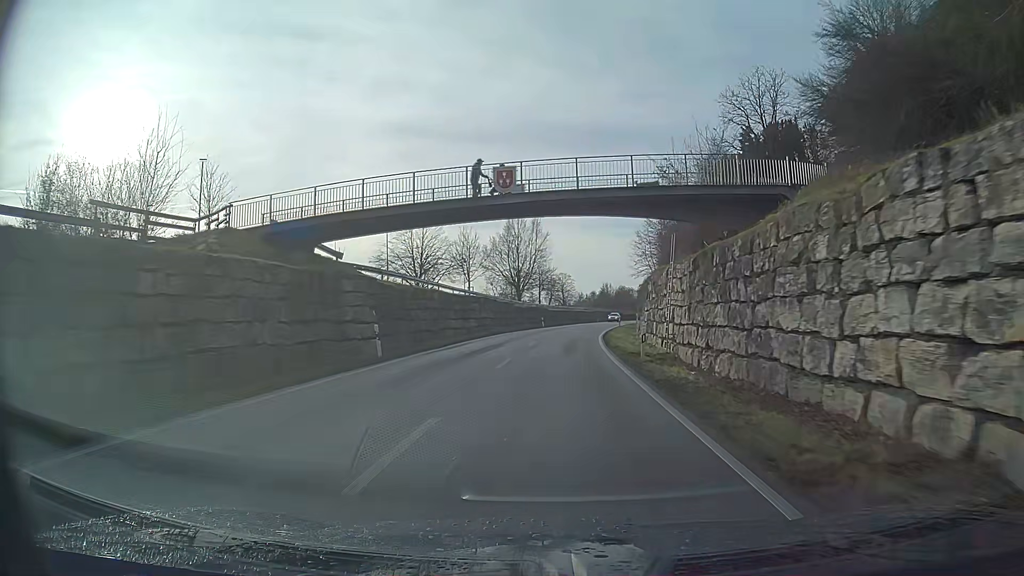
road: residential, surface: asphalt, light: Day
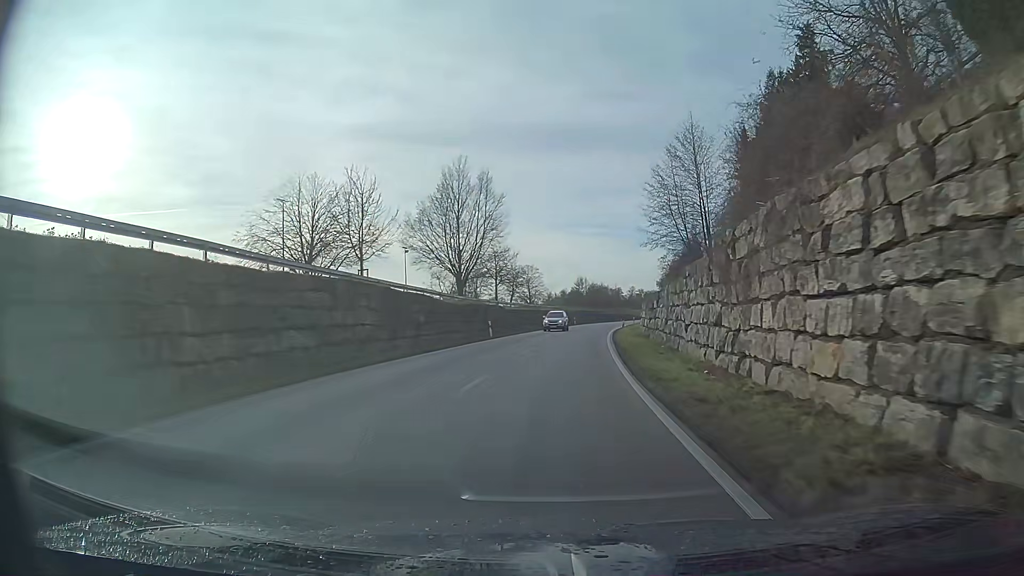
(+0.3, +29.7) m; +2°
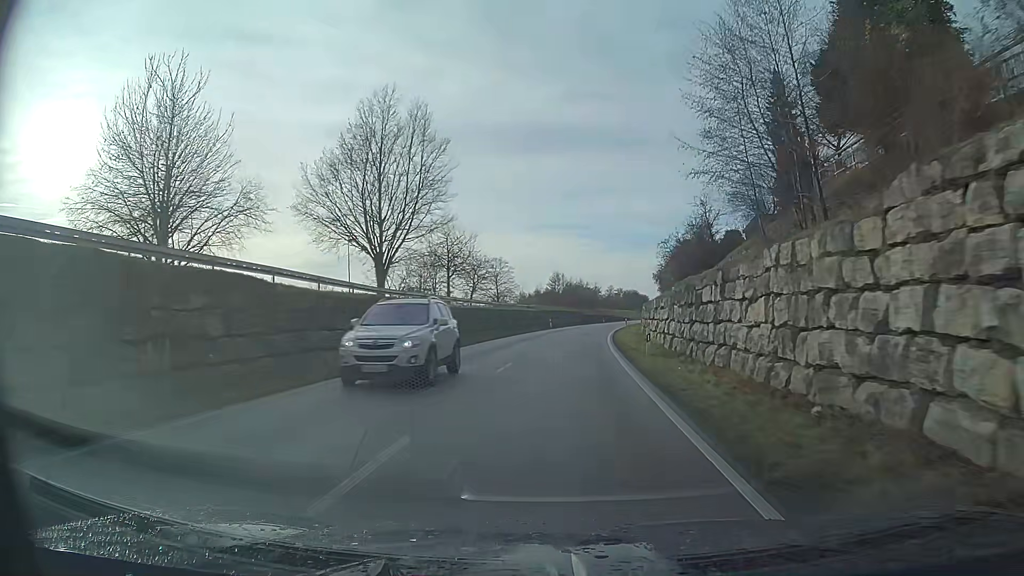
(+0.6, +19.7) m; +3°
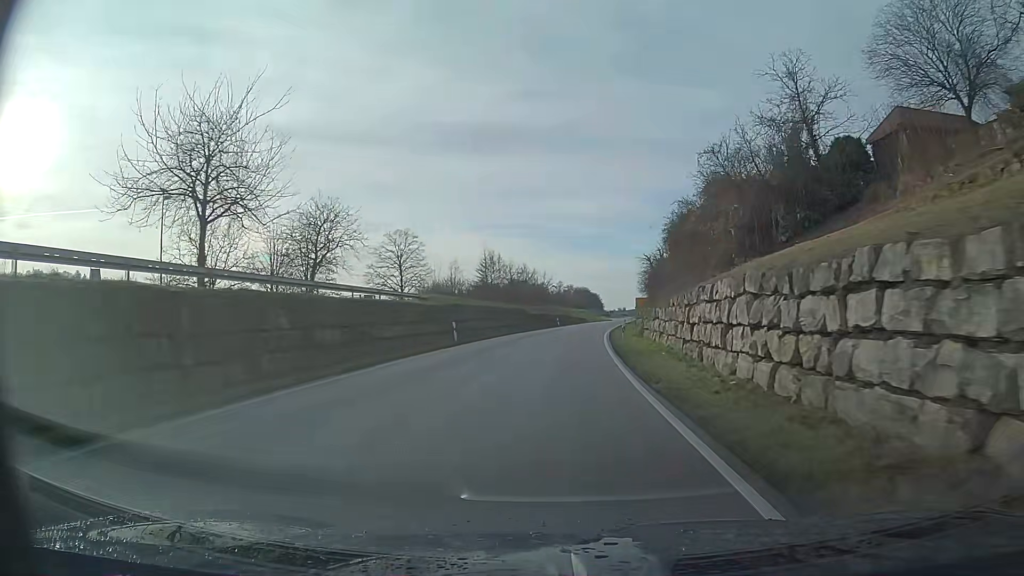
(+1.5, +39.5) m; +4°
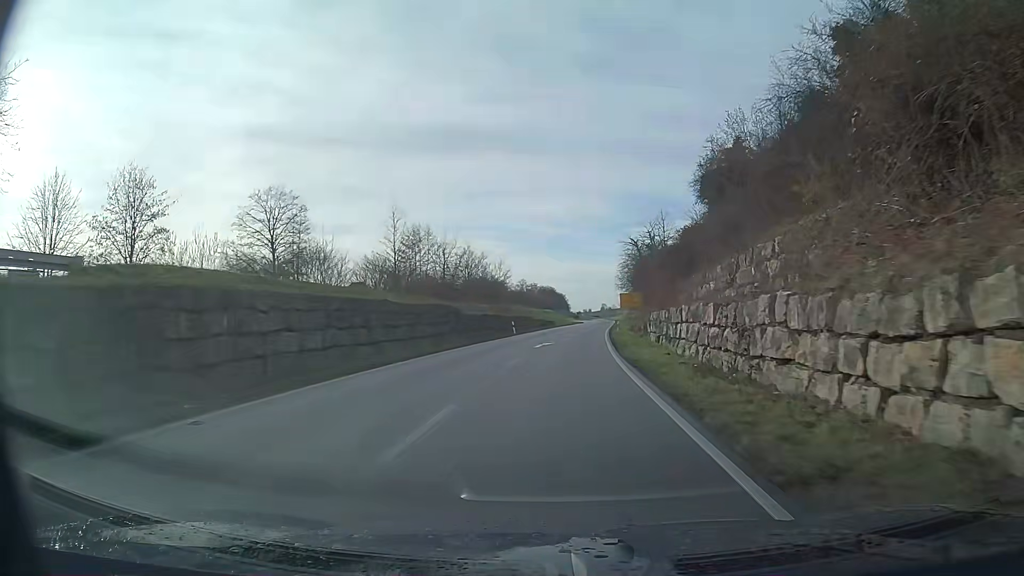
(+0.8, +29.8) m; +3°
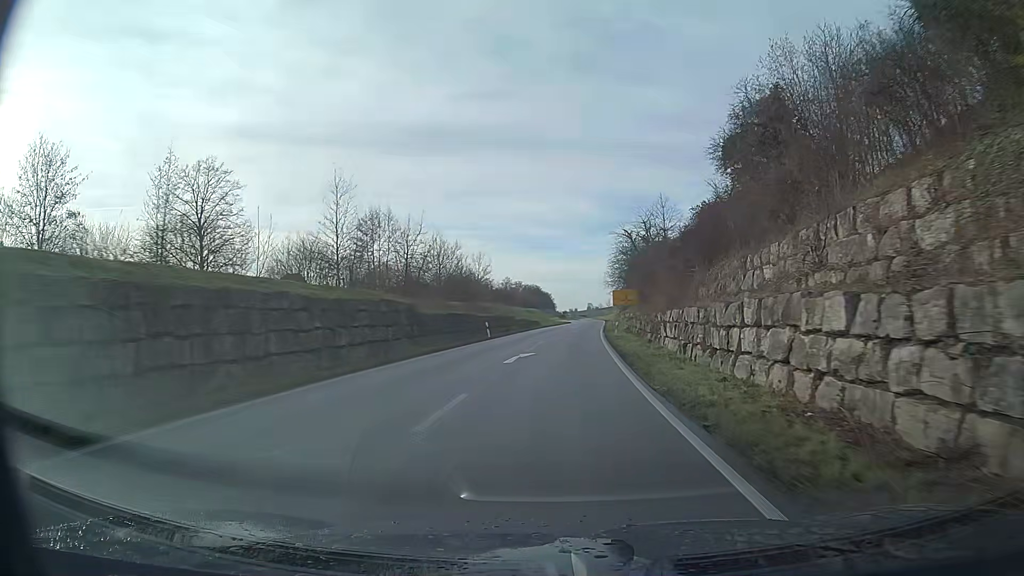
(+0.1, +9.9) m; +1°
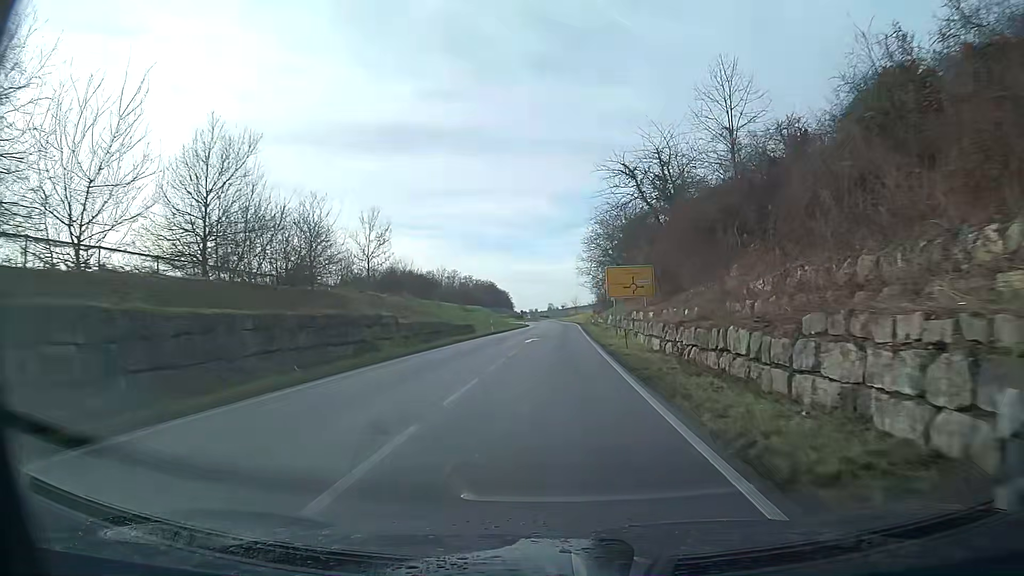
(+1.2, +39.7) m; +3°
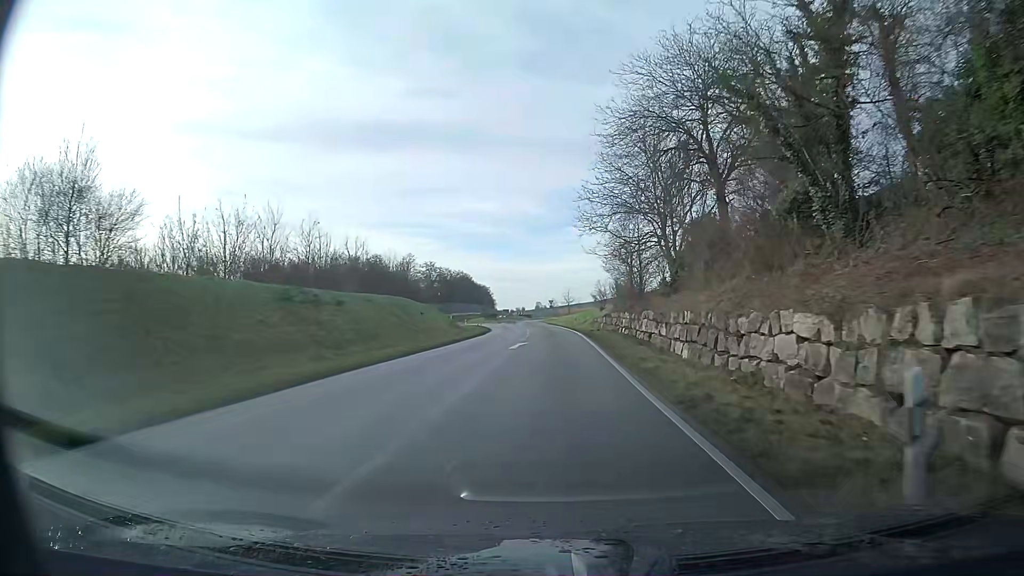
(+0.3, +49.6) m; +1°
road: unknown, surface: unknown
